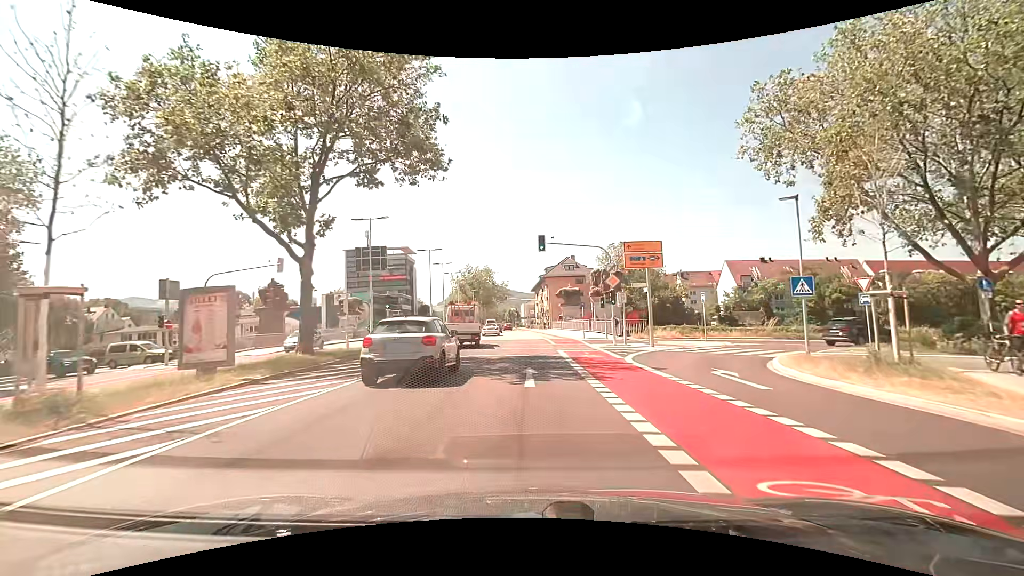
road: secondary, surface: asphalt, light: Day
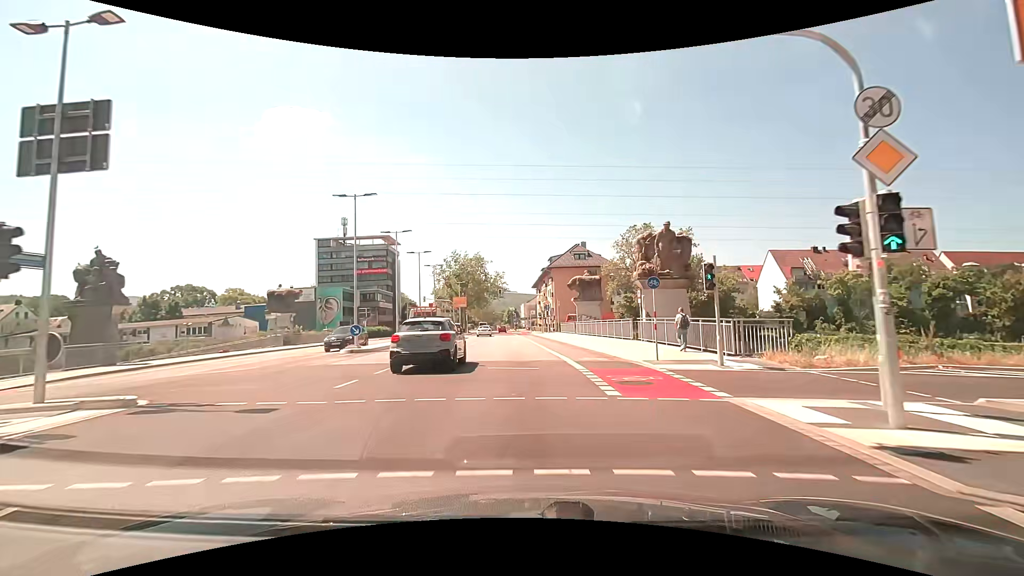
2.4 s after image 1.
(+0.3, +21.2) m; +1°
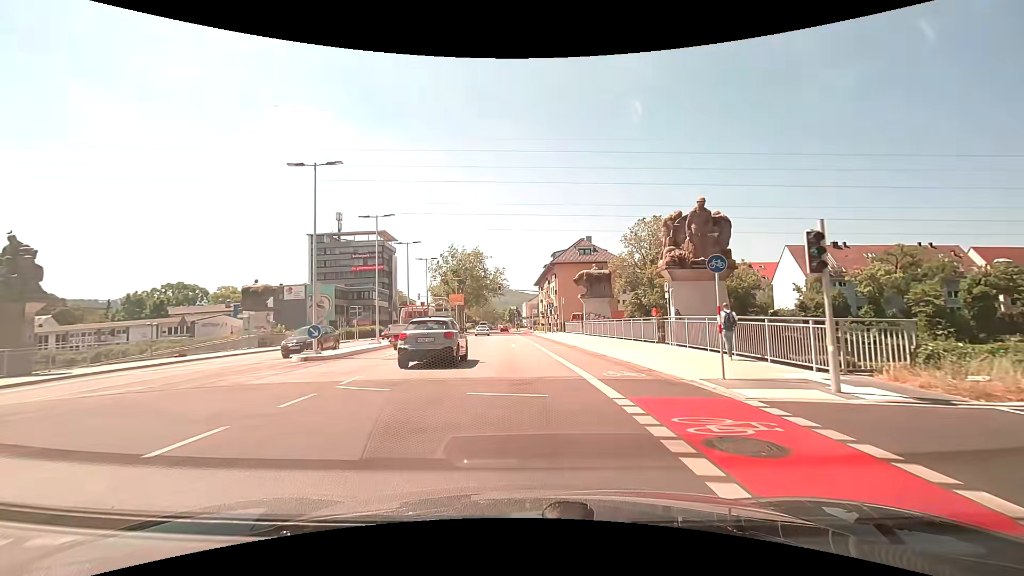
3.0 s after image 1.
(0.0, +5.4) m; 0°
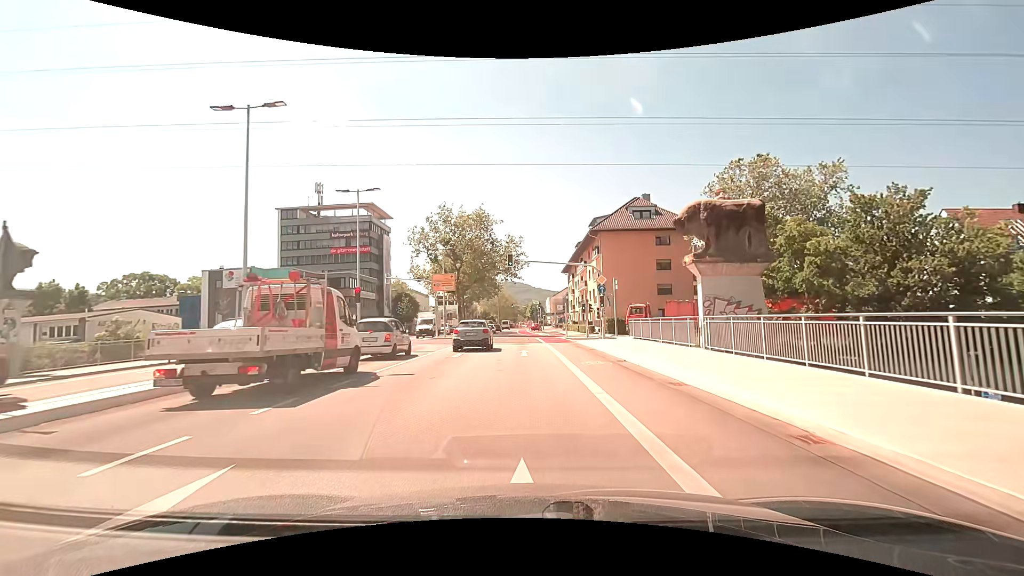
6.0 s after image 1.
(-1.1, +27.8) m; -3°
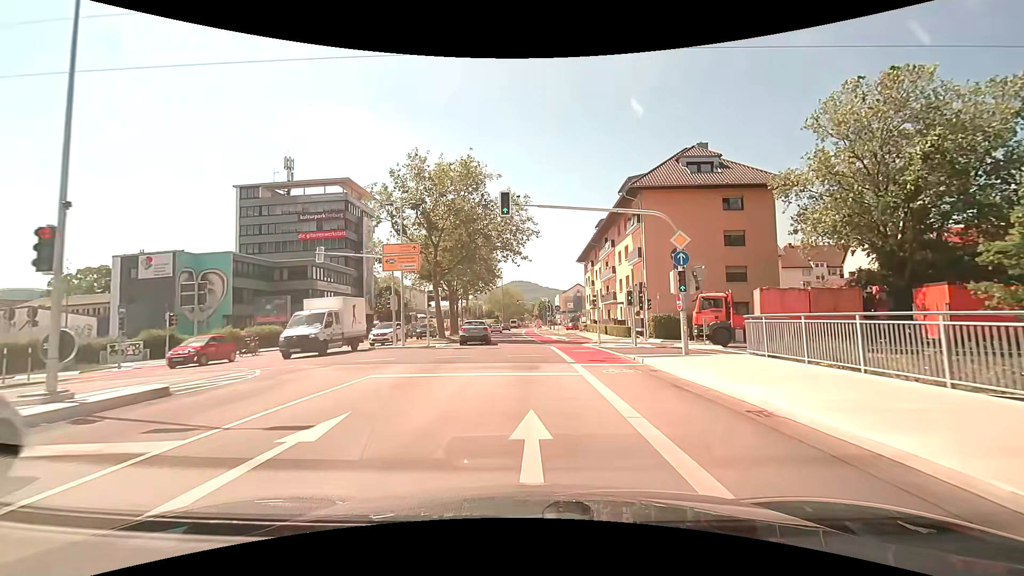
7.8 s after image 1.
(-0.2, +17.3) m; -1°
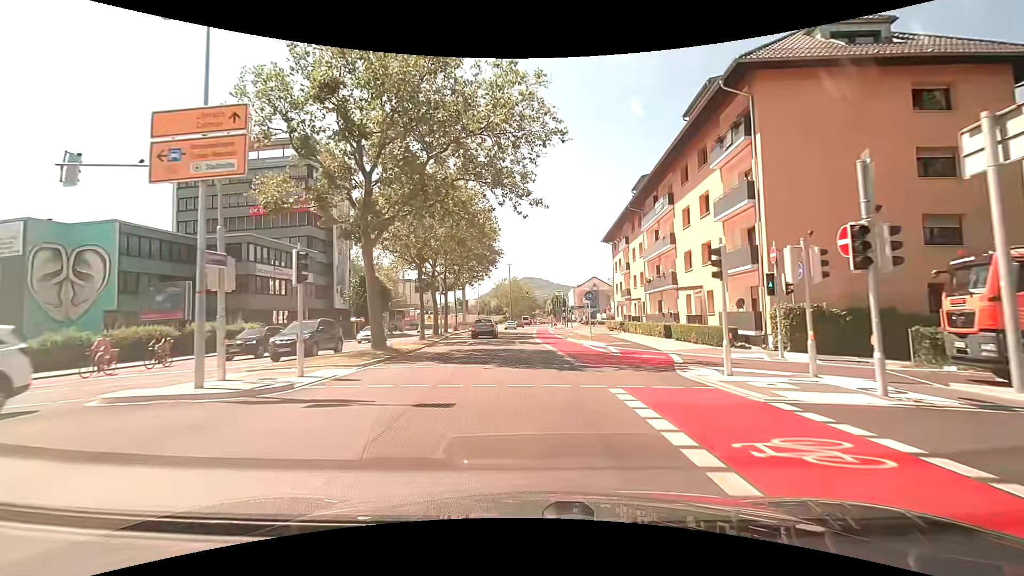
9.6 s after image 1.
(-0.2, +18.0) m; -2°
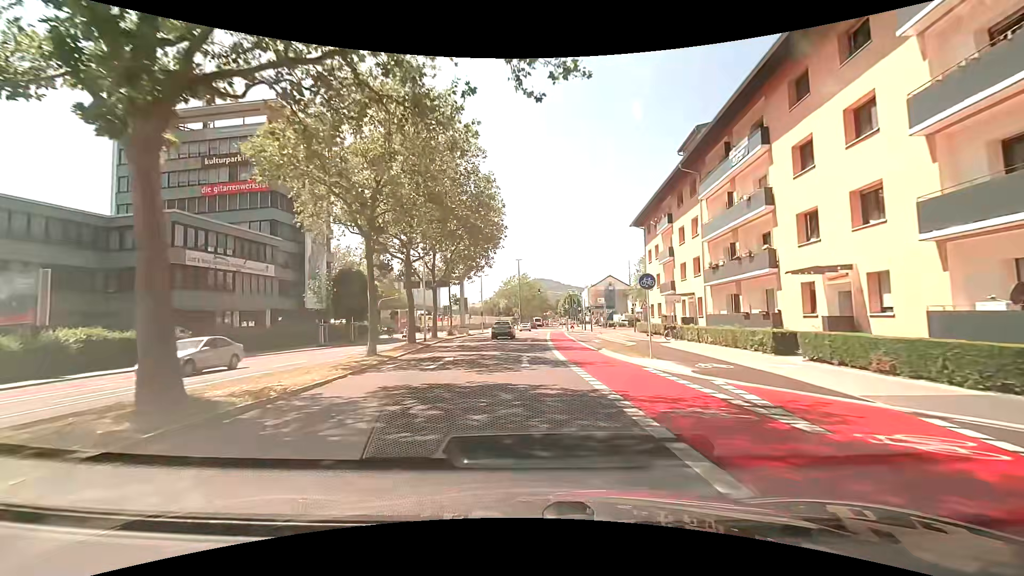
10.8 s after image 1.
(-0.1, +12.3) m; -1°
(0, +10) (0, +20) (0, +30) (0, +40) (+1, +50) (+1, +60) (+2, +70) (+3, +80) (+3, +90) (+3, +100) m
